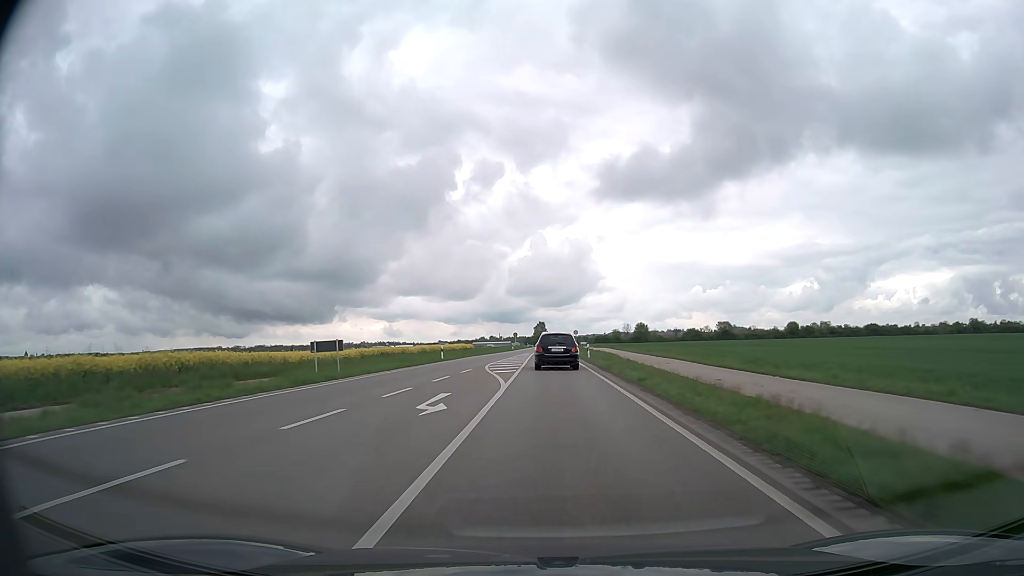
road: primary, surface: asphalt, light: Day
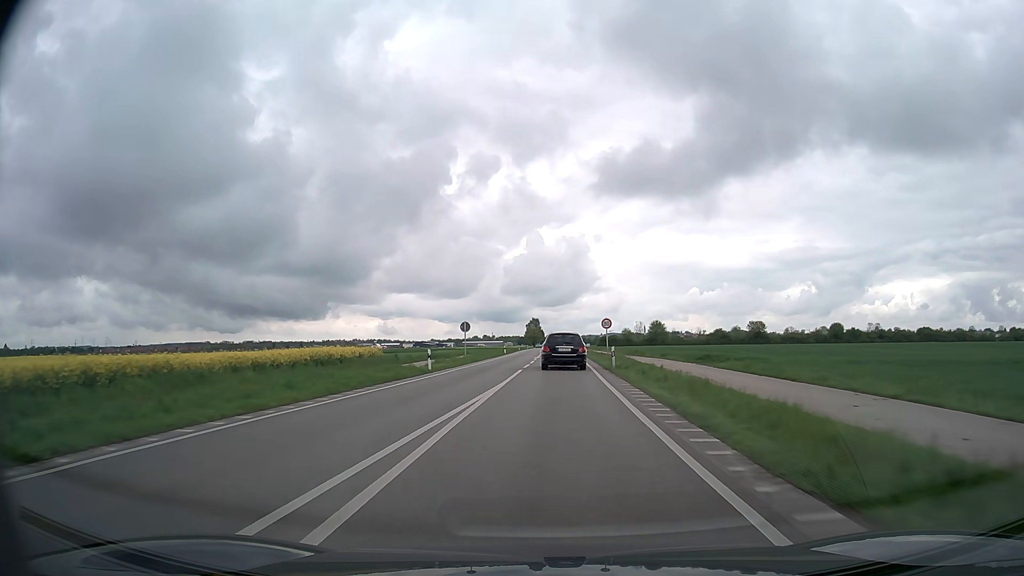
(+0.2, +65.7) m; 0°
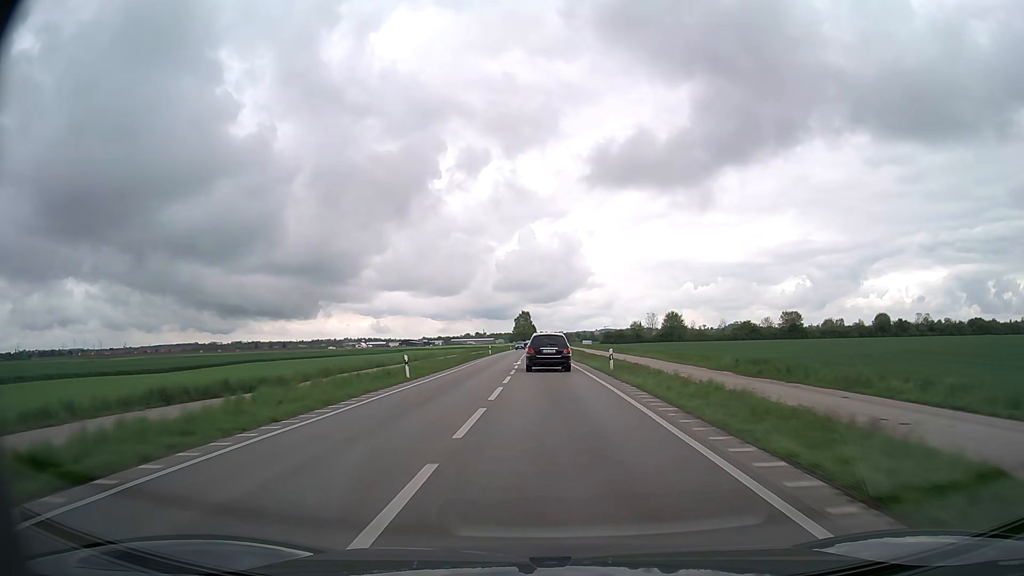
(+0.7, +52.2) m; +1°
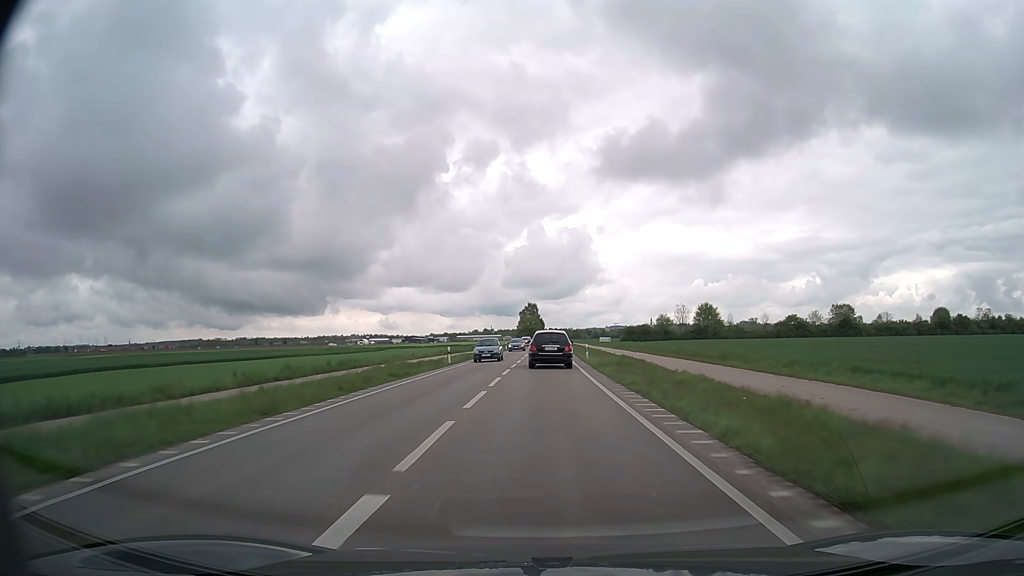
(-0.2, +38.3) m; -1°
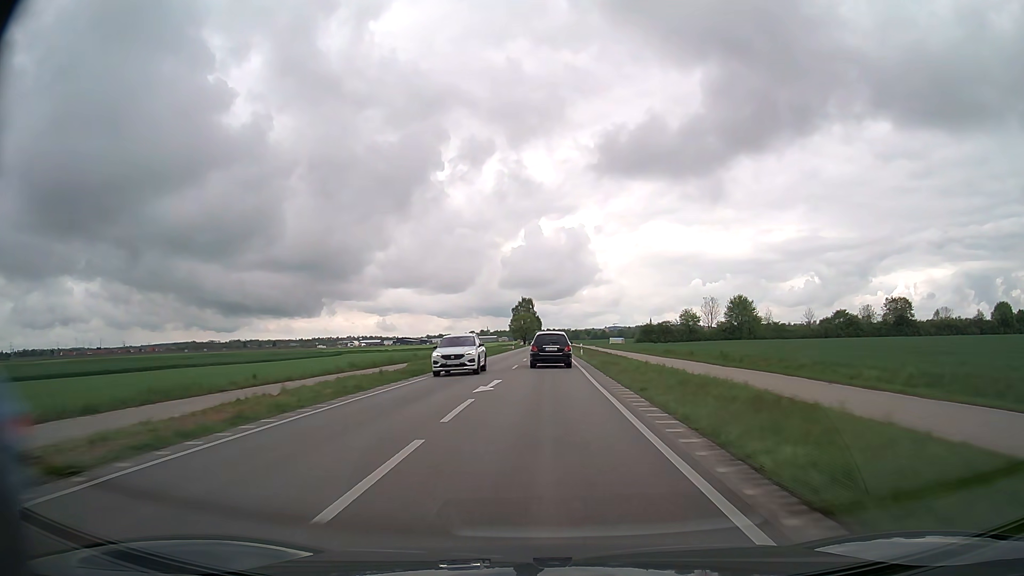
(0.0, +38.1) m; 0°
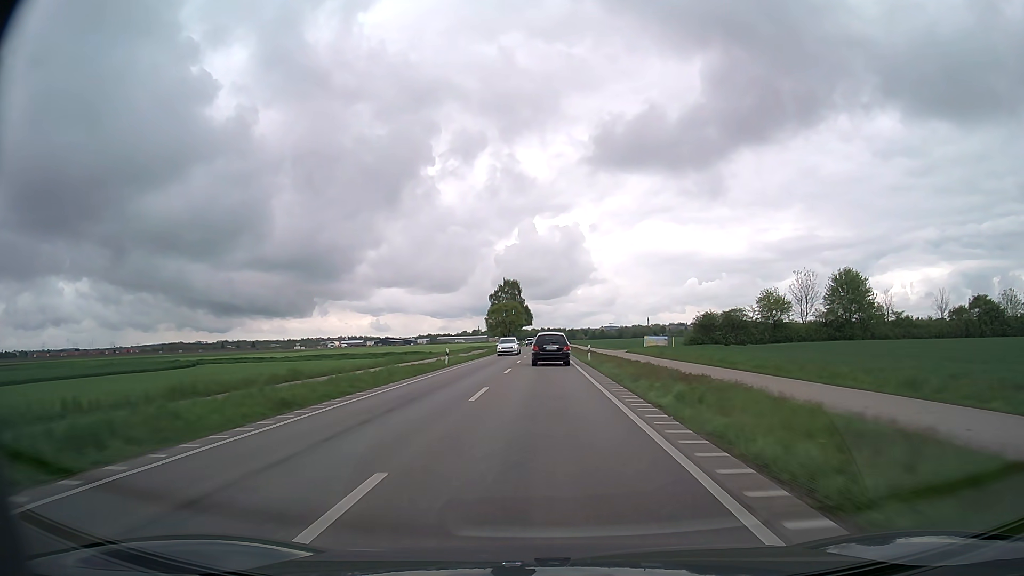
(+0.3, +64.5) m; +1°
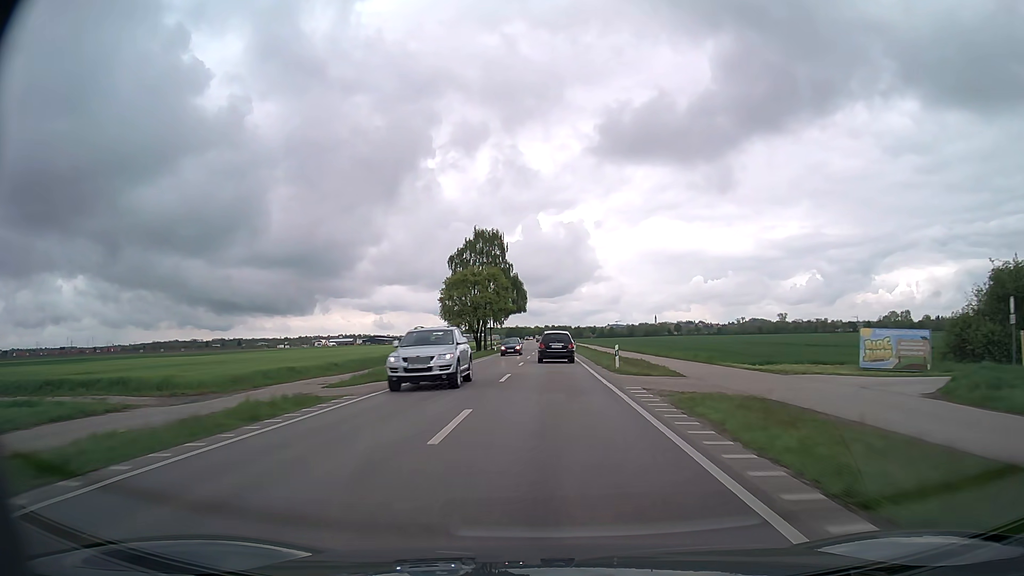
(-0.3, +66.5) m; 0°
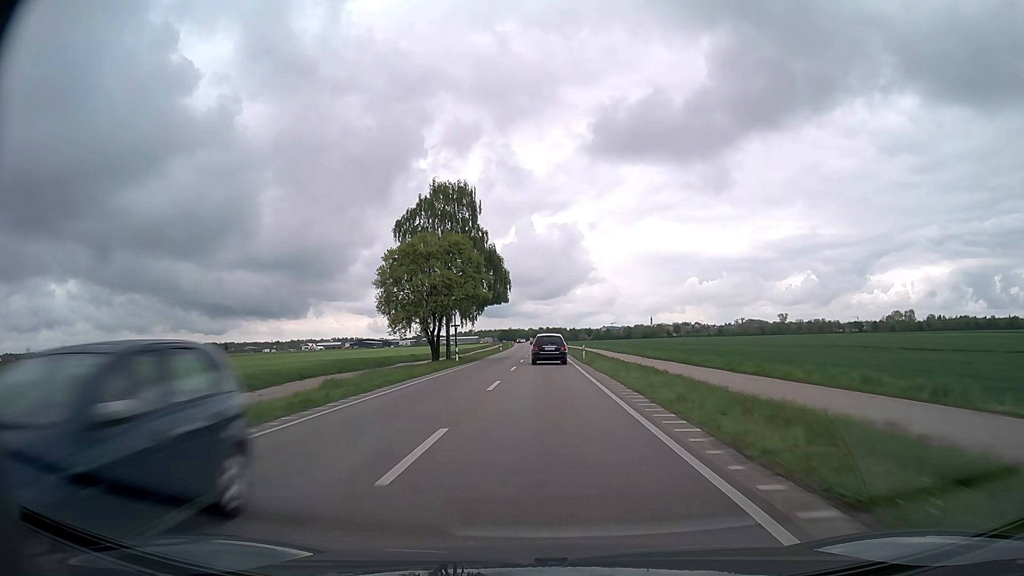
(+0.2, +26.3) m; 0°
(0, +10) (0, +20) (0, +30) (0, +40) (0, +50) (0, +60) (0, +70) (0, +80) (-1, +90) (-1, +100) m
